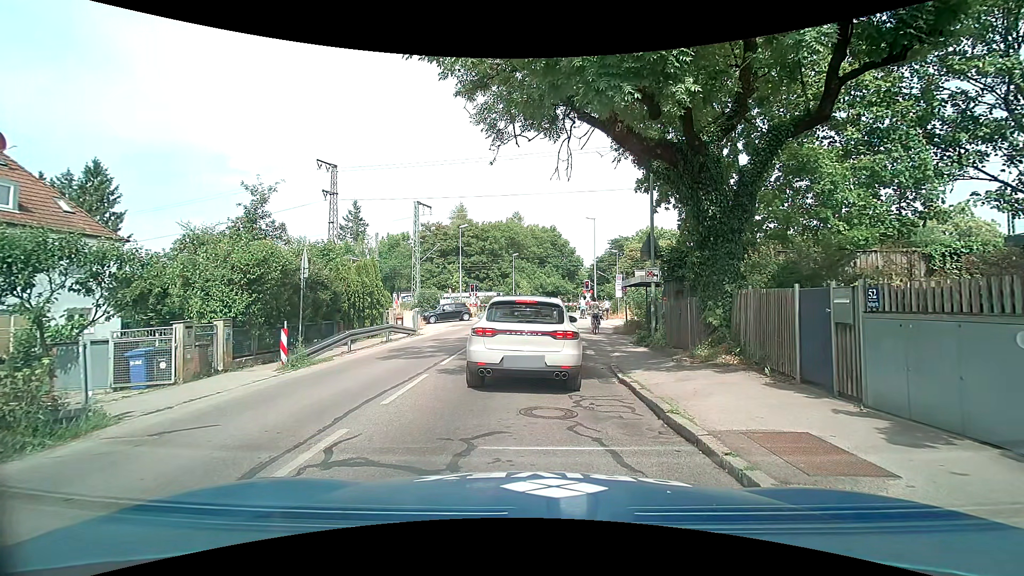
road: tertiary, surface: asphalt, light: Day
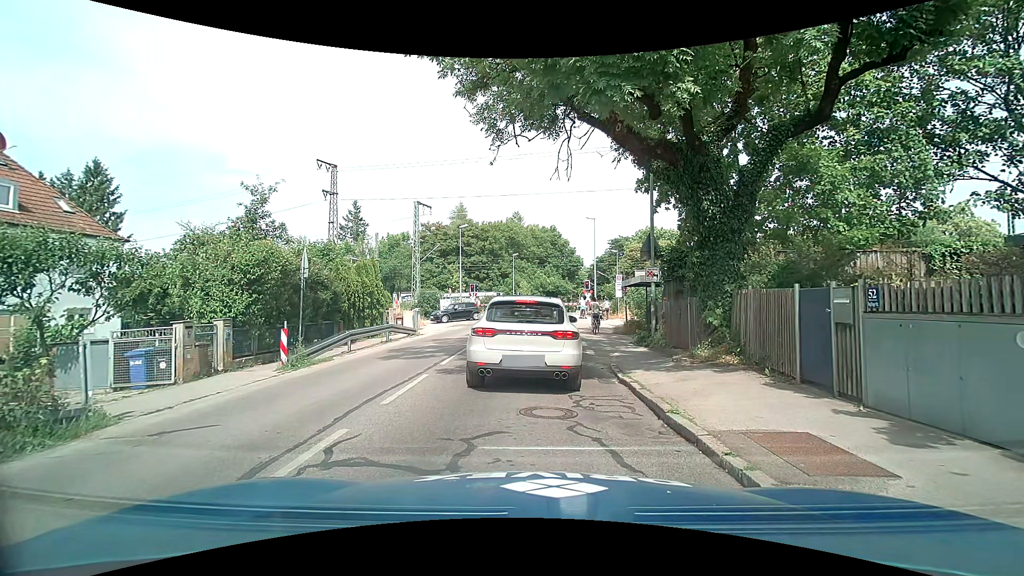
(0.0, 0.0) m; 0°
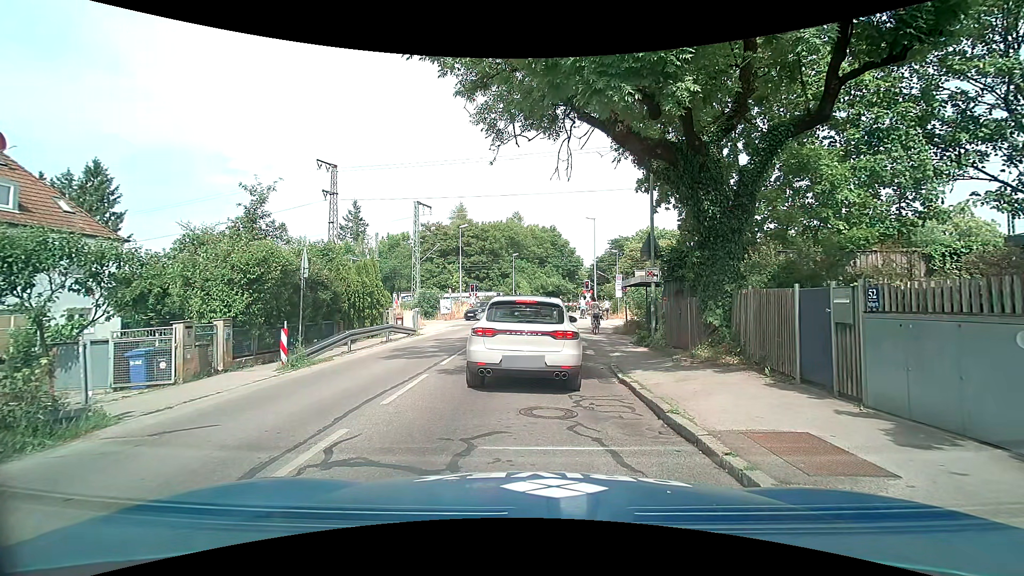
(0.0, 0.0) m; 0°
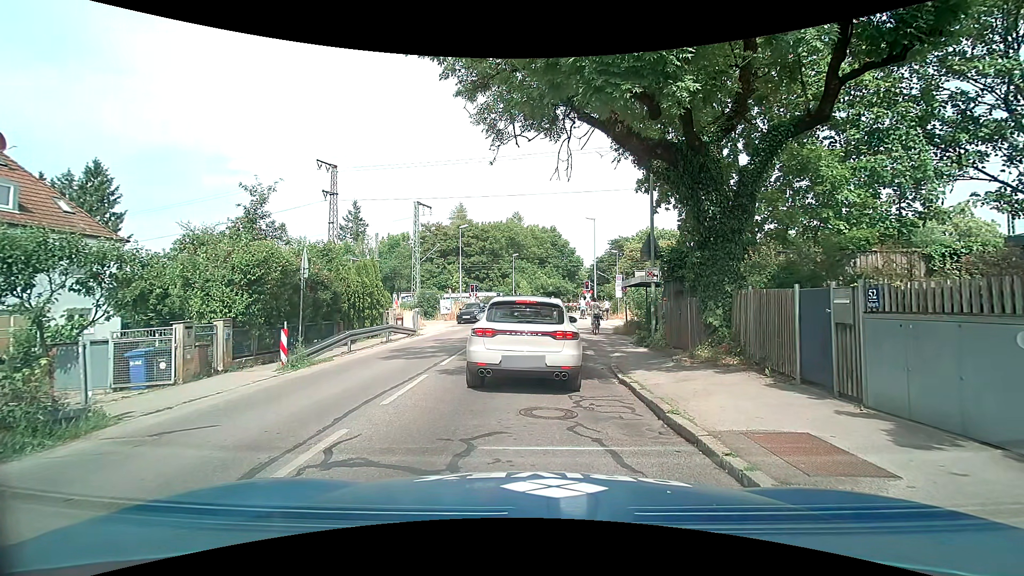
(0.0, 0.0) m; 0°
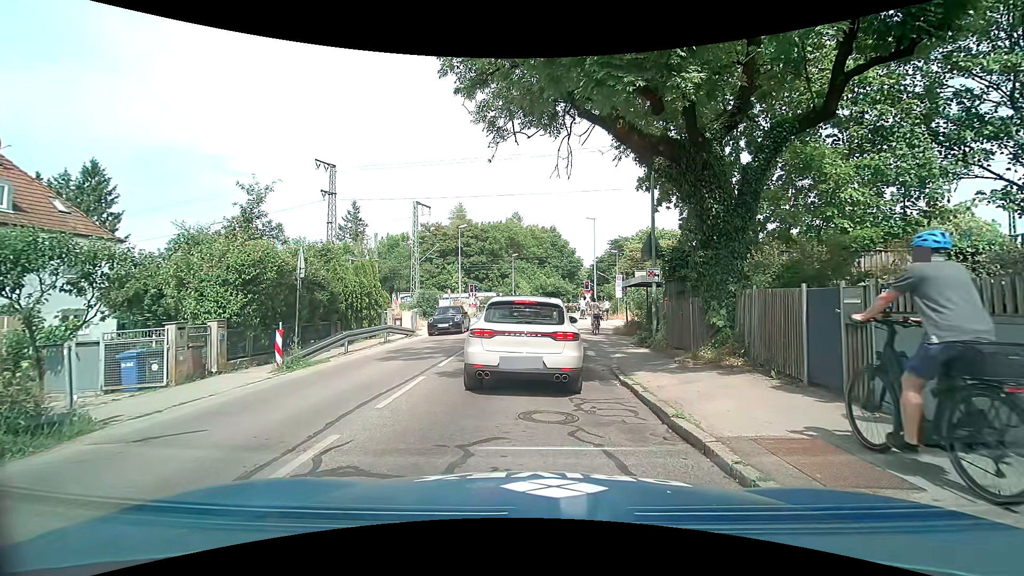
(0.0, +0.2) m; 0°
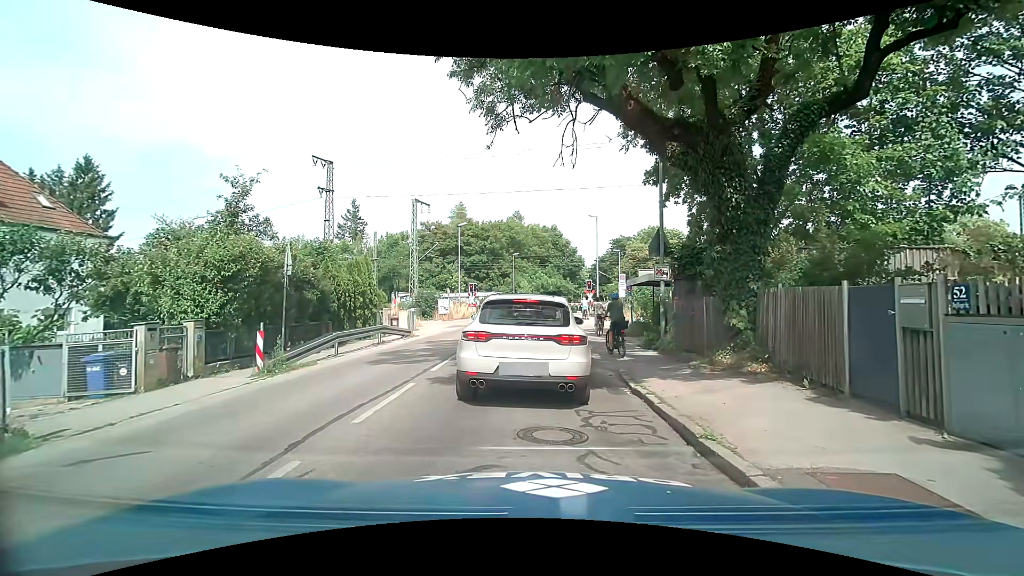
(0.0, +0.9) m; 0°
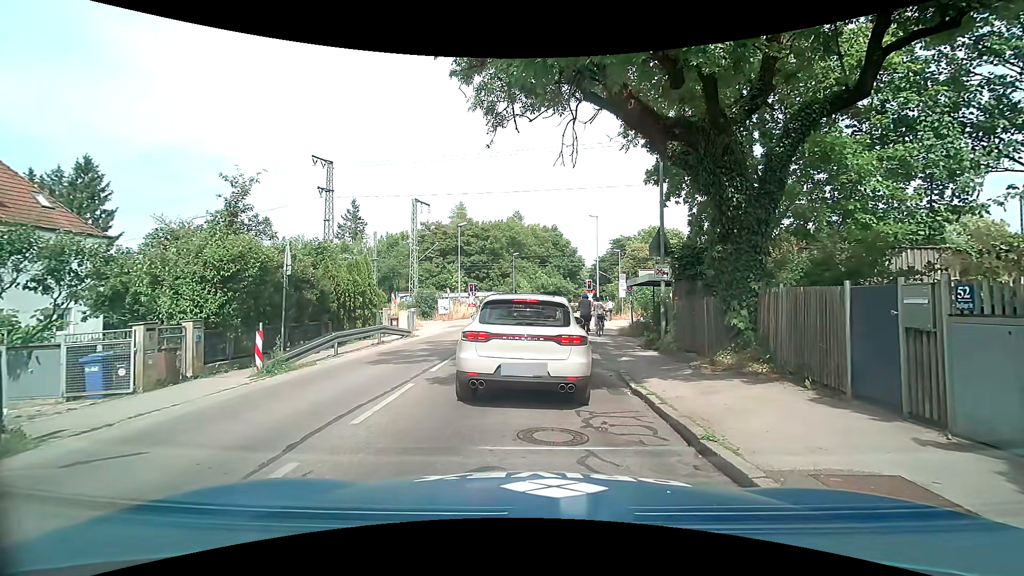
(0.0, +0.1) m; 0°
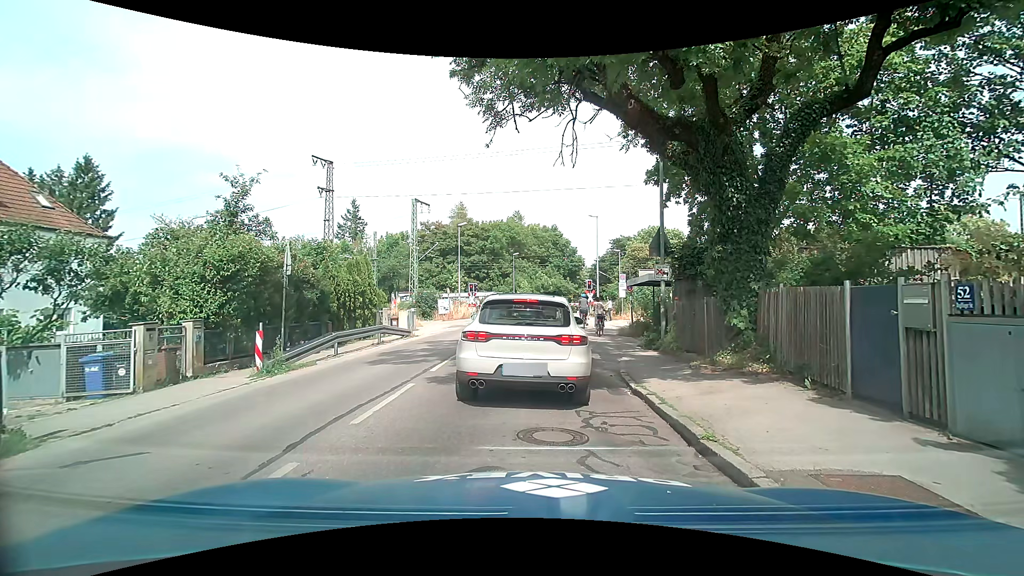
(0.0, 0.0) m; 0°
